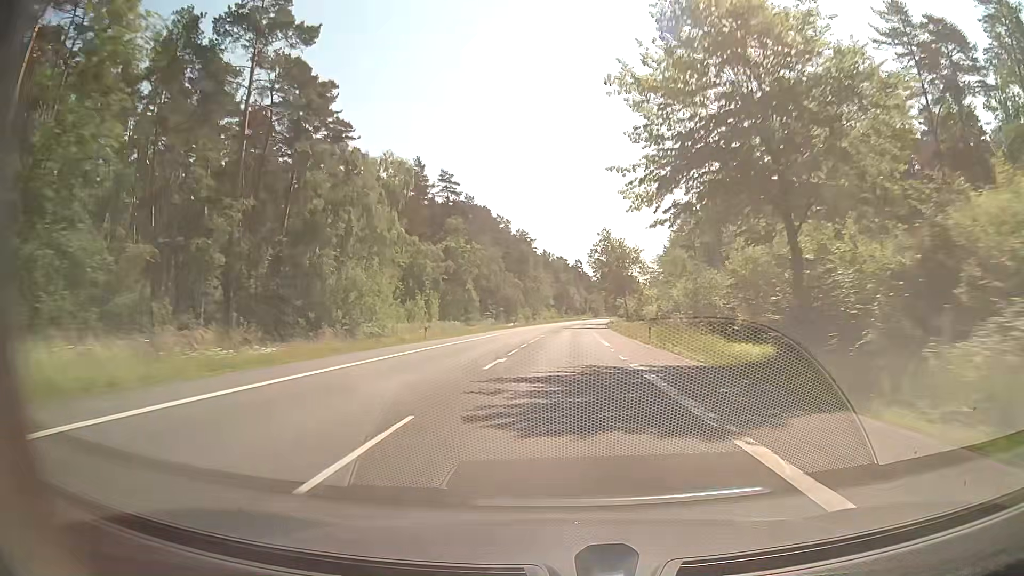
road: secondary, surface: asphalt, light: Day
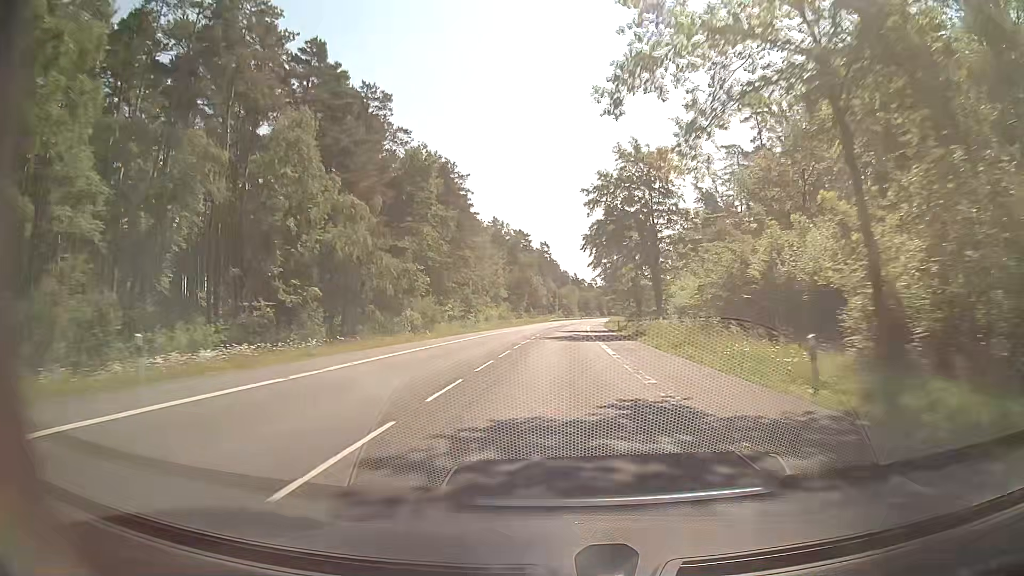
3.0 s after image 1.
(+2.1, +79.0) m; +3°
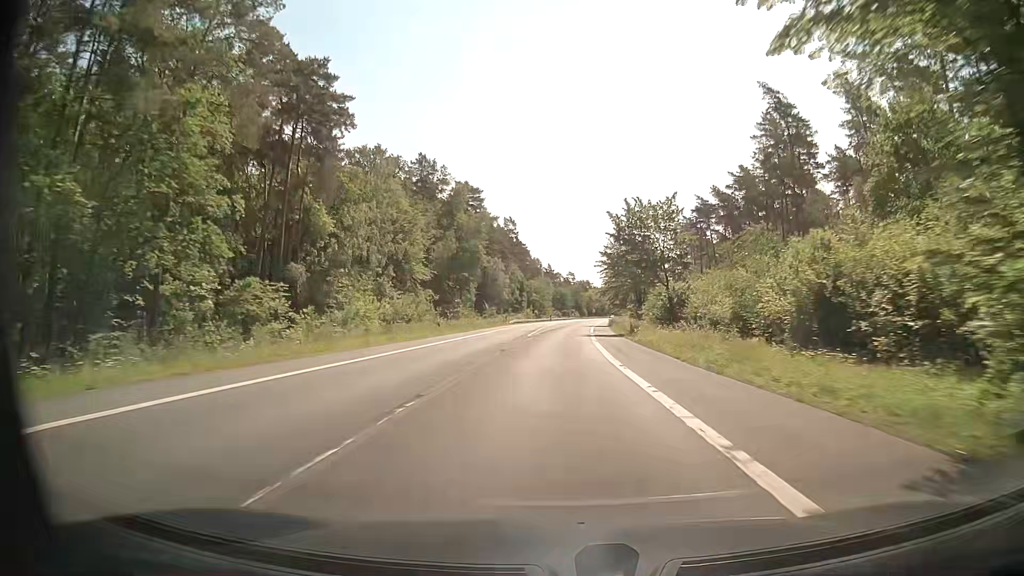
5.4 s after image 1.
(+1.2, +63.3) m; +2°
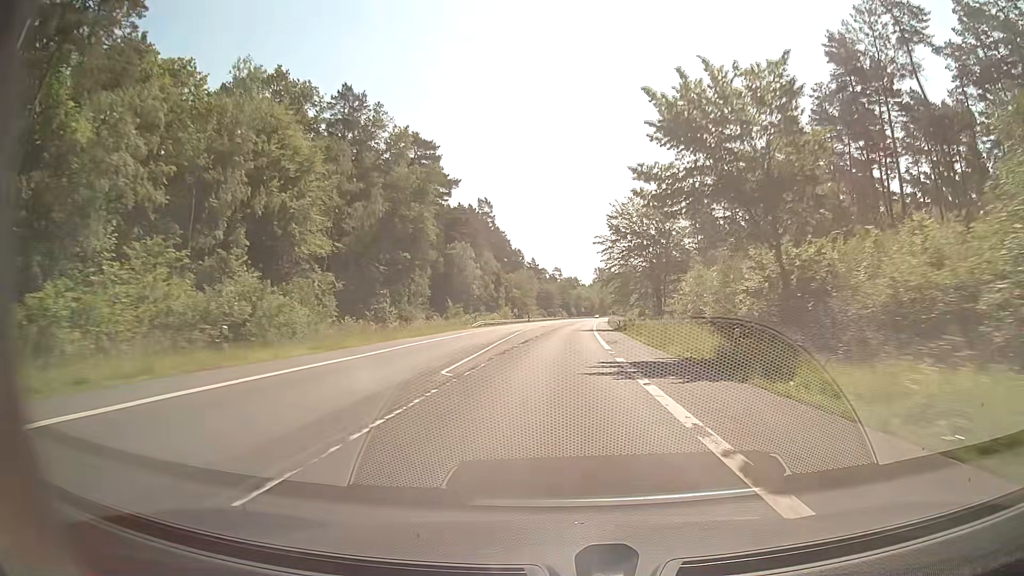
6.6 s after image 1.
(+0.2, +31.6) m; +1°
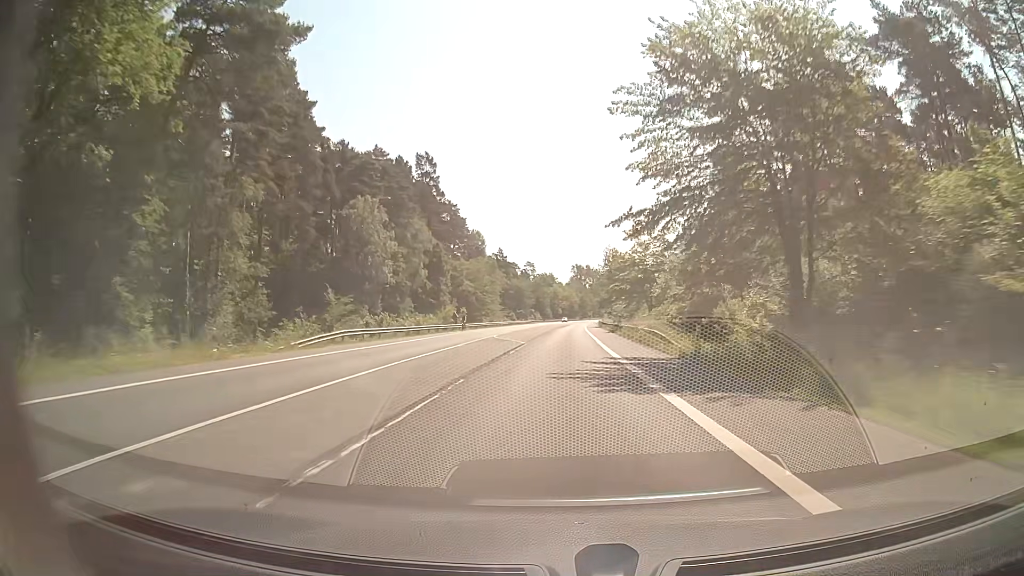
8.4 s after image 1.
(+0.8, +47.5) m; +2°
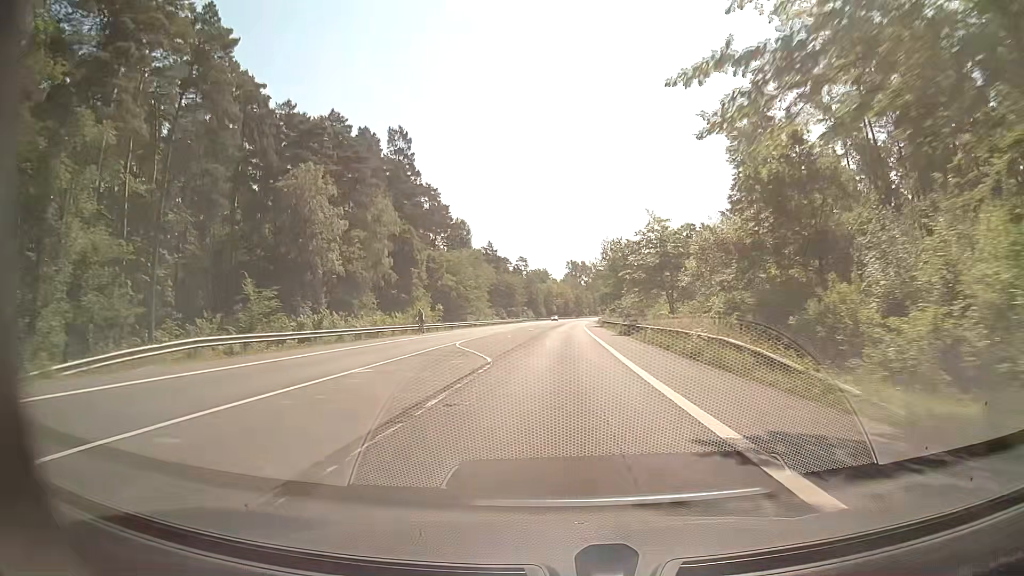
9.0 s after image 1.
(0.0, +15.8) m; 0°
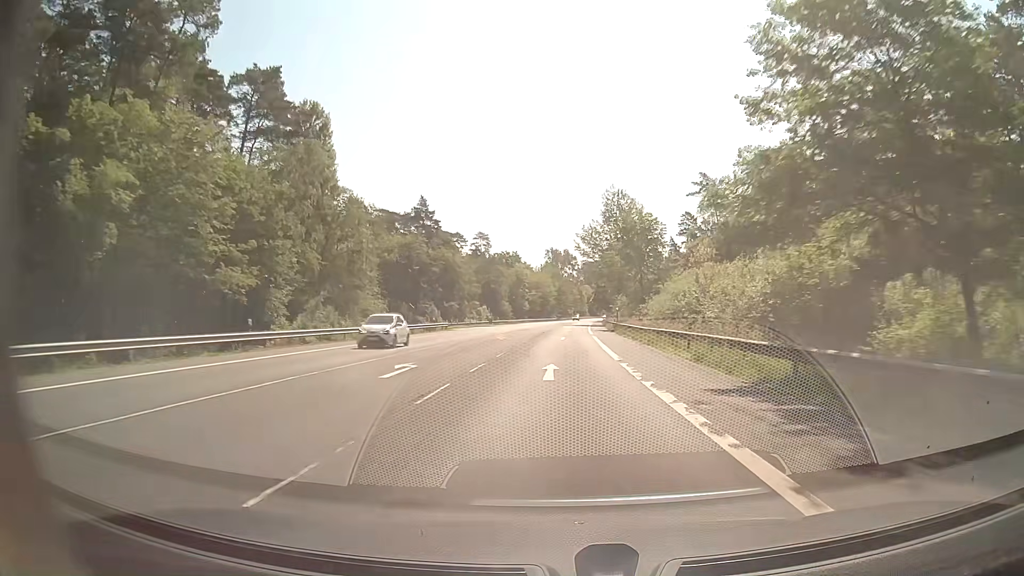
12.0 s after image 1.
(+1.1, +79.1) m; +1°
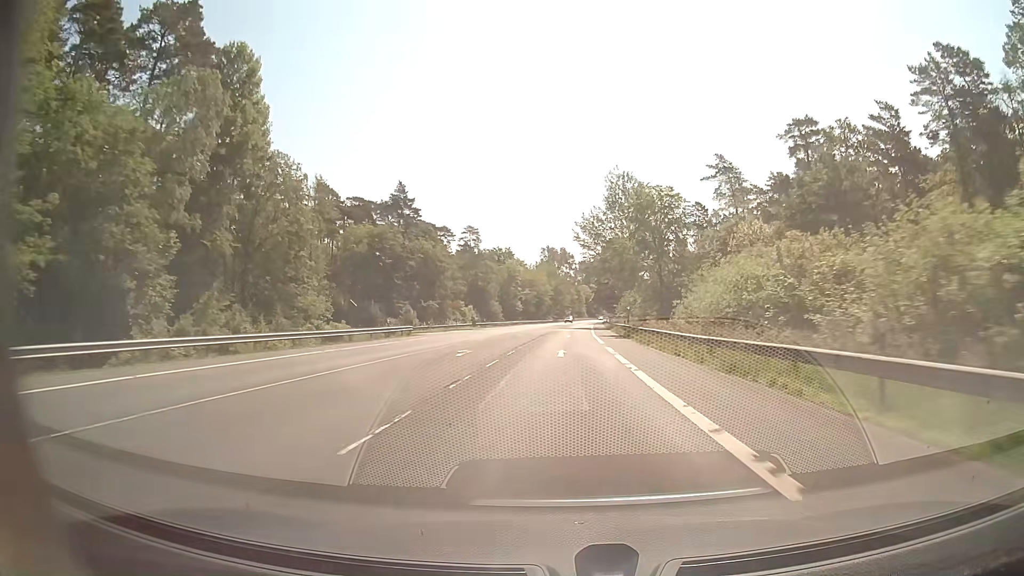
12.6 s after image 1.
(+0.1, +15.8) m; 0°
(0, +10) (0, +20) (0, +30) (+1, +40) (+1, +50) (+1, +60) (+2, +70) (+2, +80) (+3, +90) (+3, +100) m
